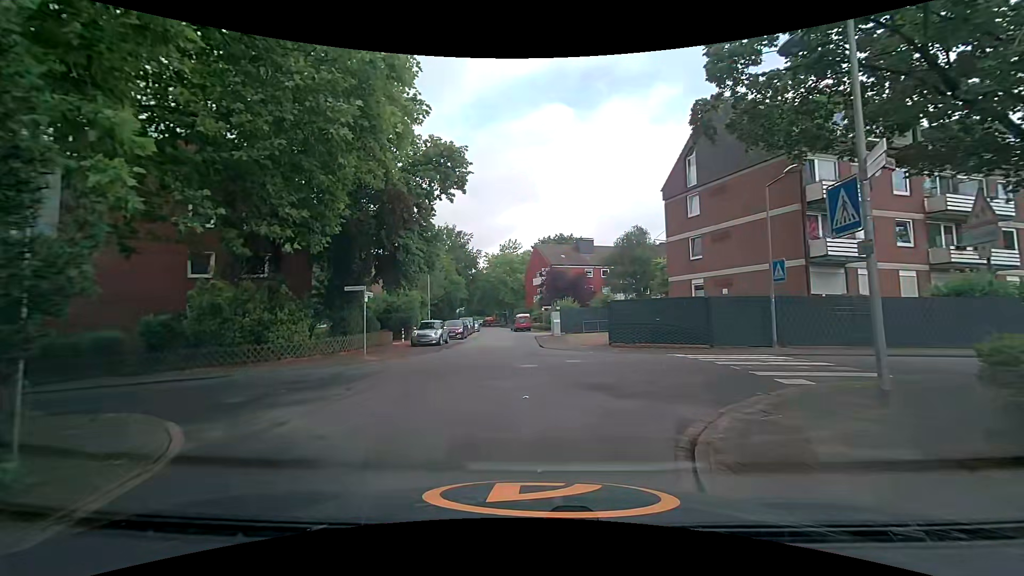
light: Day
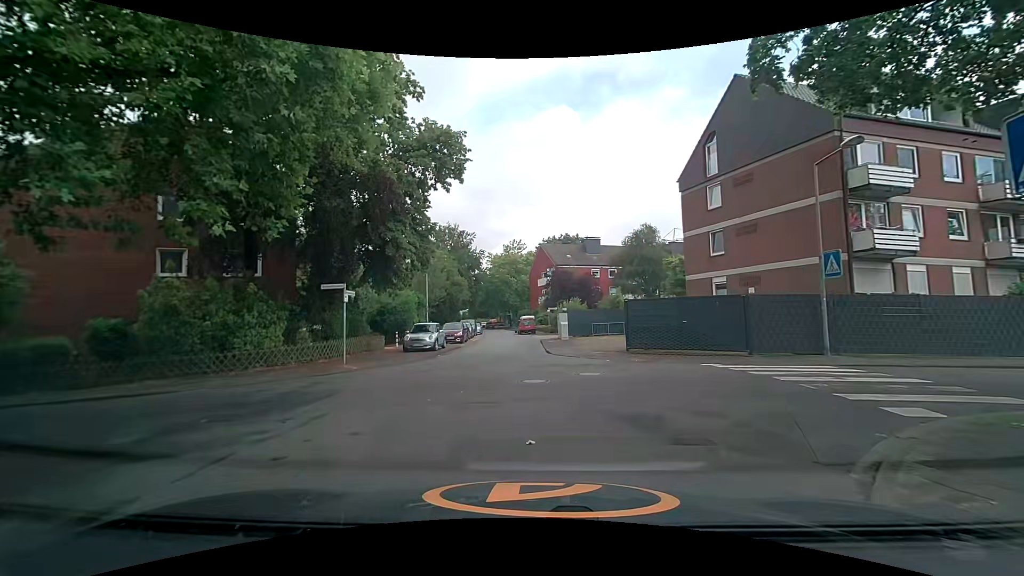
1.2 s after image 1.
(0.0, +2.7) m; -3°
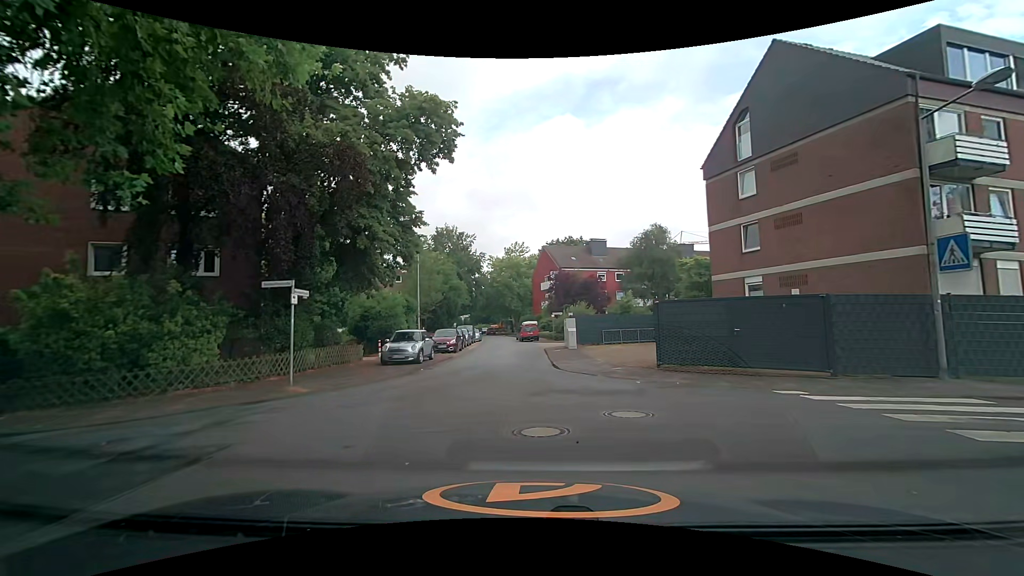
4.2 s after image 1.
(0.0, +4.0) m; -1°
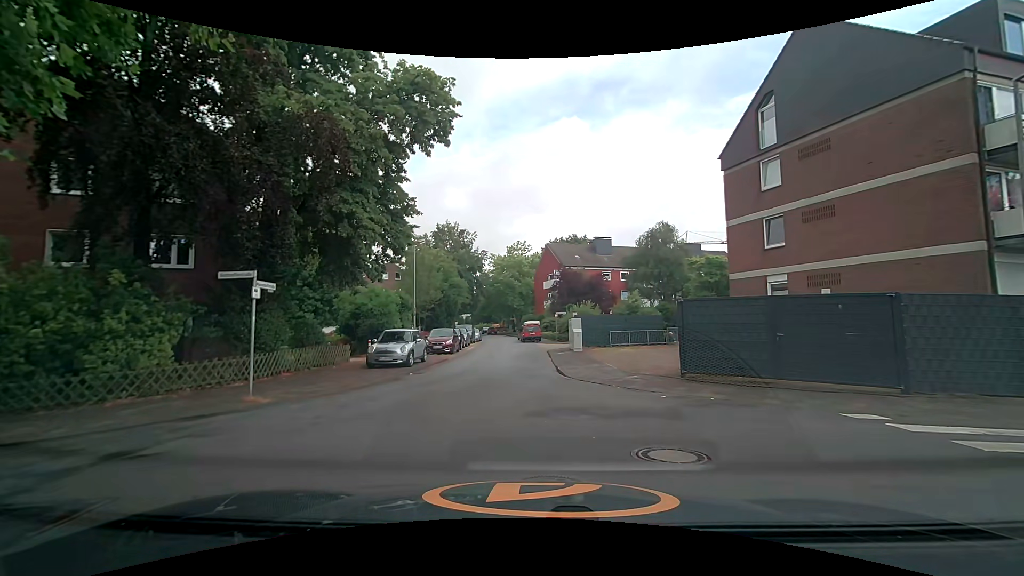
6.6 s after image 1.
(0.0, +2.1) m; 0°
